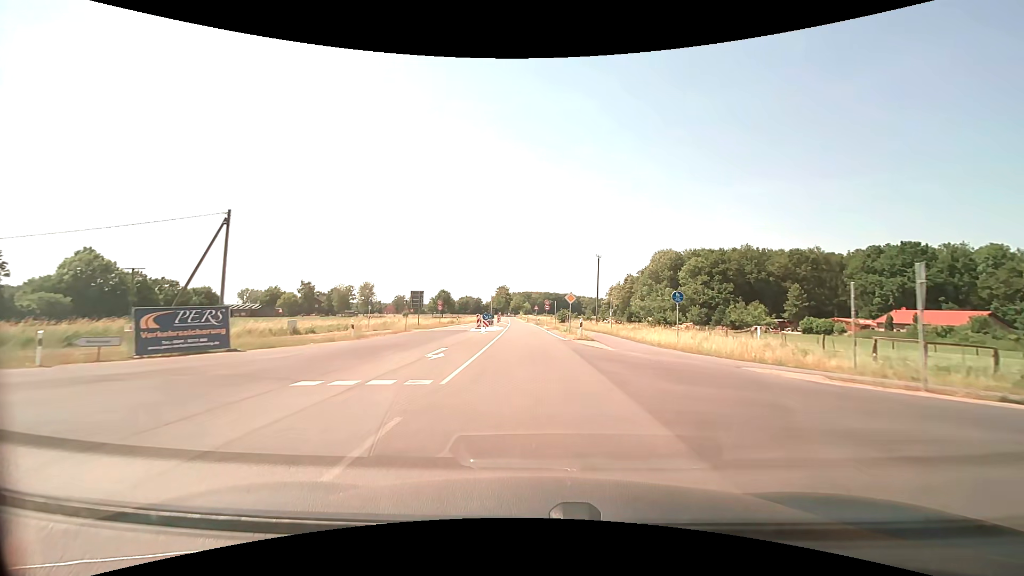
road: secondary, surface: asphalt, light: Day
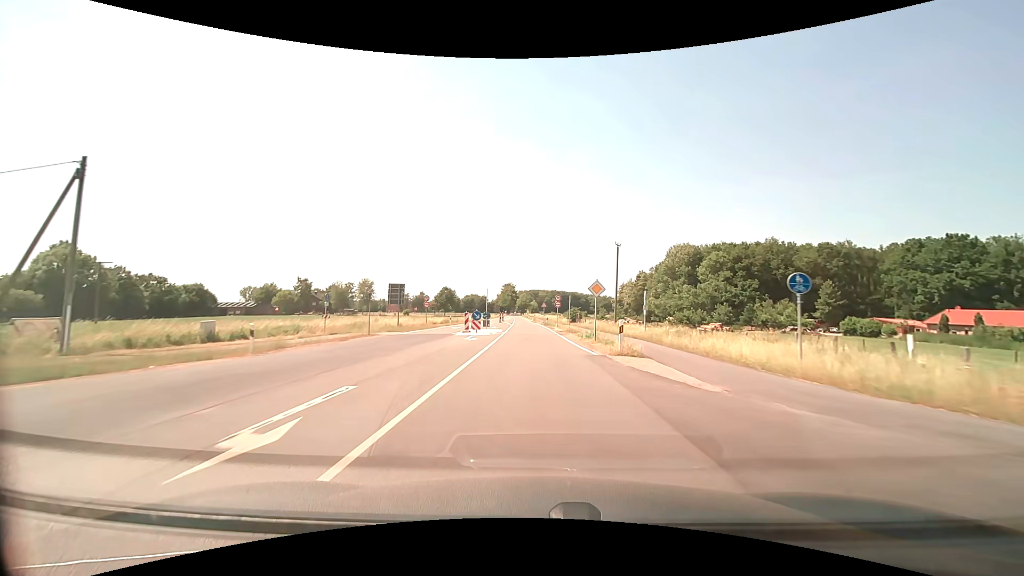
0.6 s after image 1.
(-0.1, +10.9) m; -1°
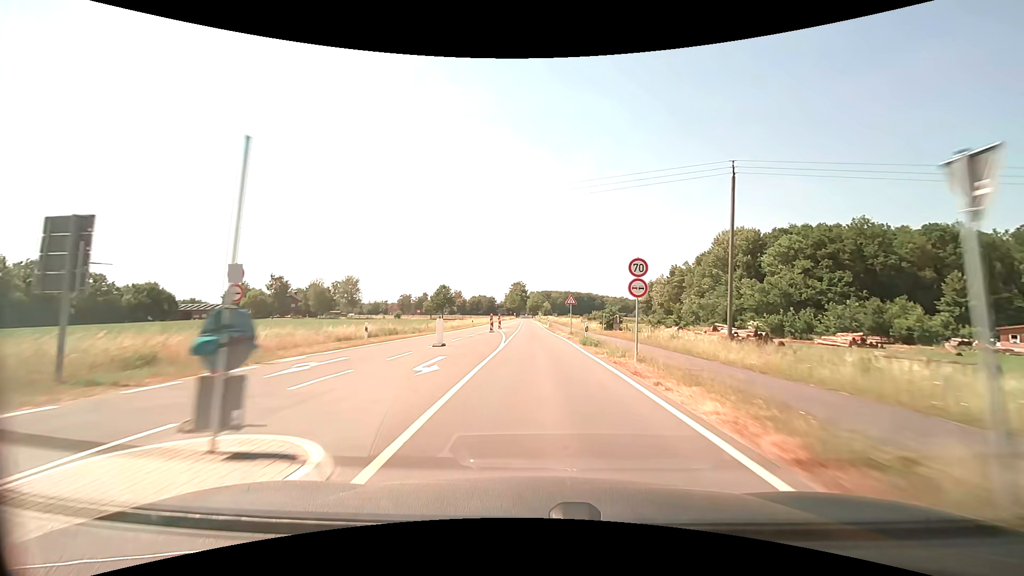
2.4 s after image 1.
(-0.6, +32.9) m; -2°
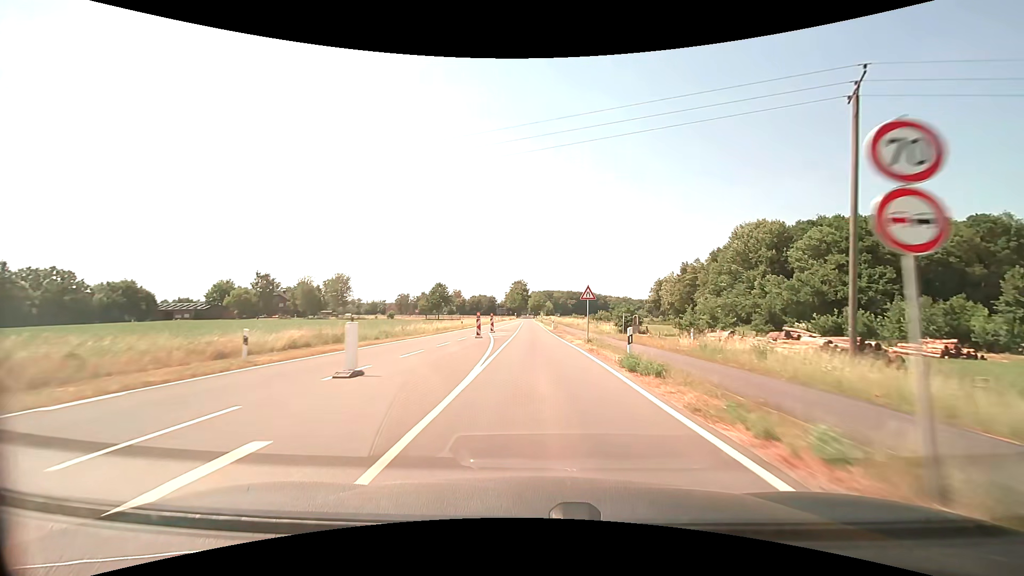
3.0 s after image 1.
(0.0, +11.0) m; 0°
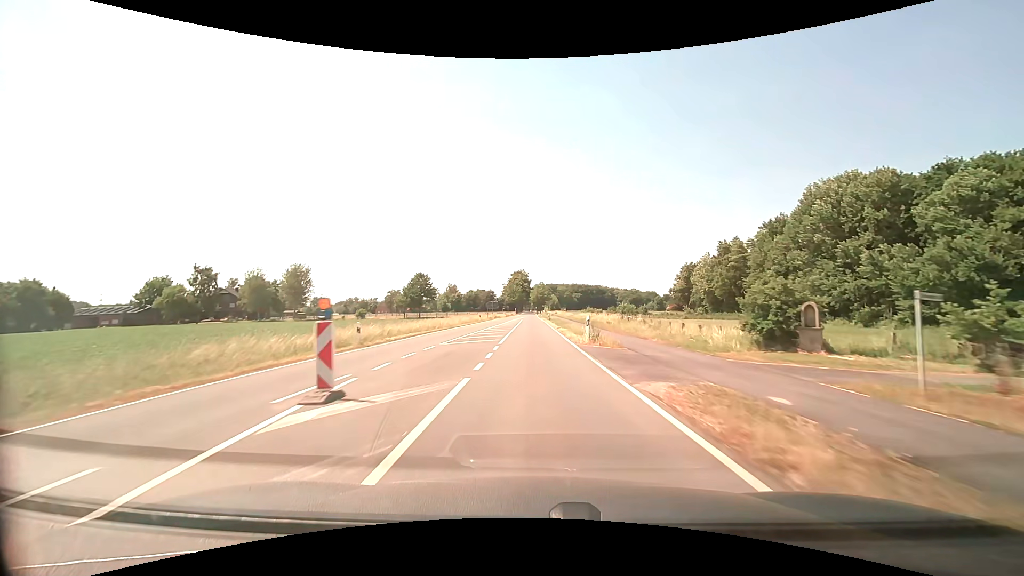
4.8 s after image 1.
(0.0, +33.0) m; 0°
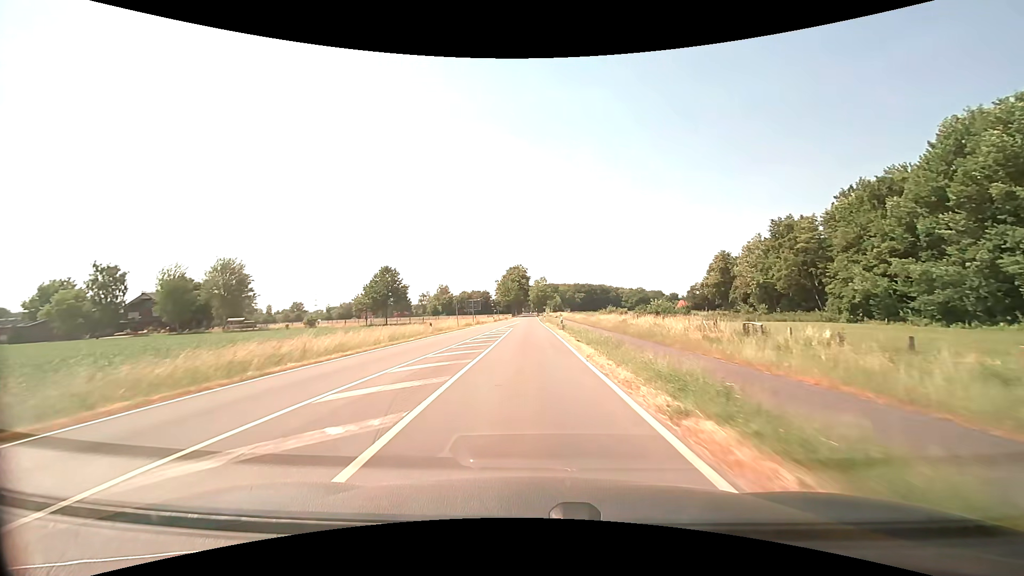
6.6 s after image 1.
(-0.1, +31.9) m; 0°
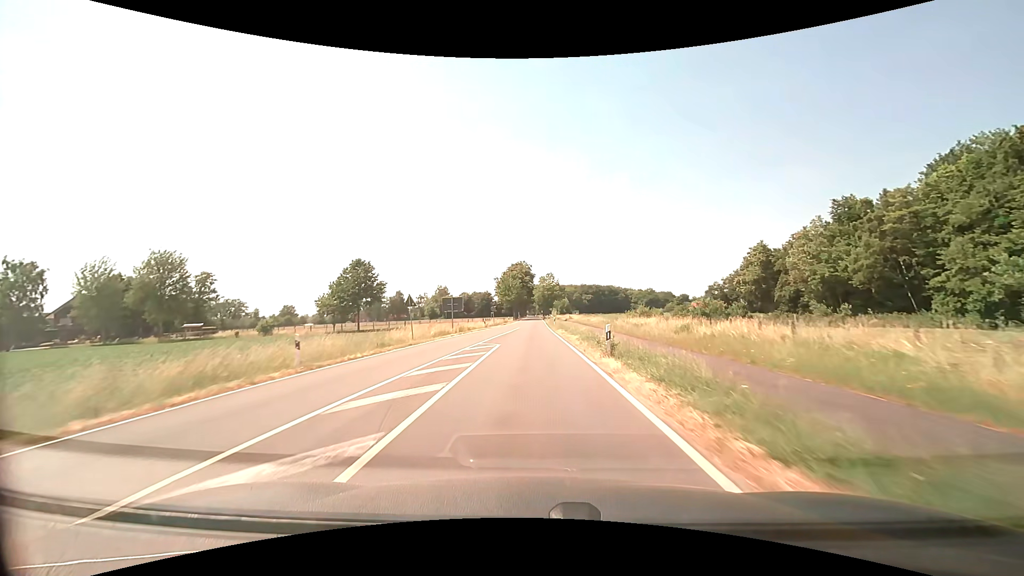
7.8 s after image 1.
(-0.1, +20.5) m; 0°
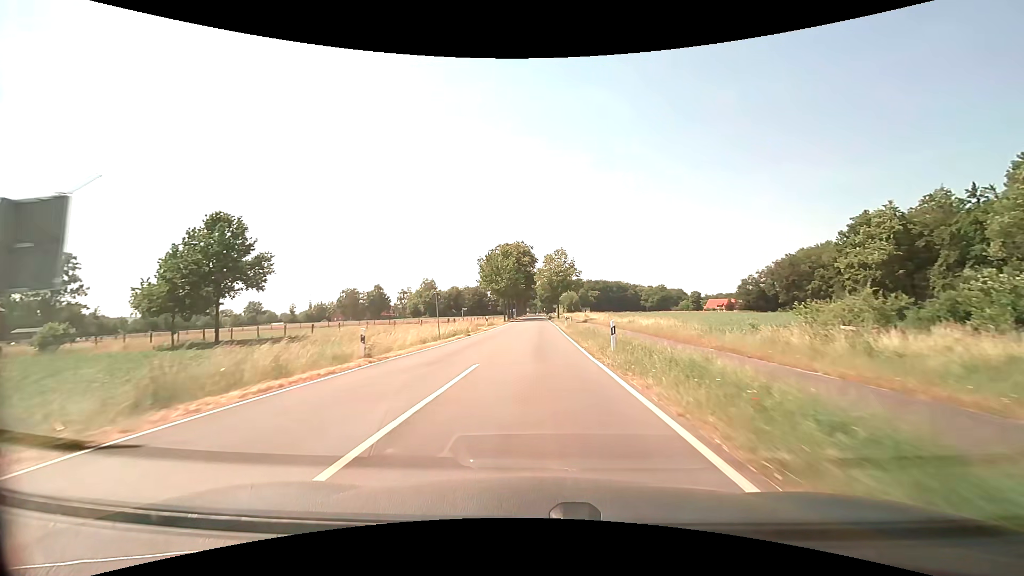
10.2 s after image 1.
(-0.3, +40.5) m; 0°
(0, +10) (0, +20) (0, +30) (0, +40) (+1, +50) (+1, +60) (+1, +70) (+1, +80) (+1, +90) (+1, +100) m
